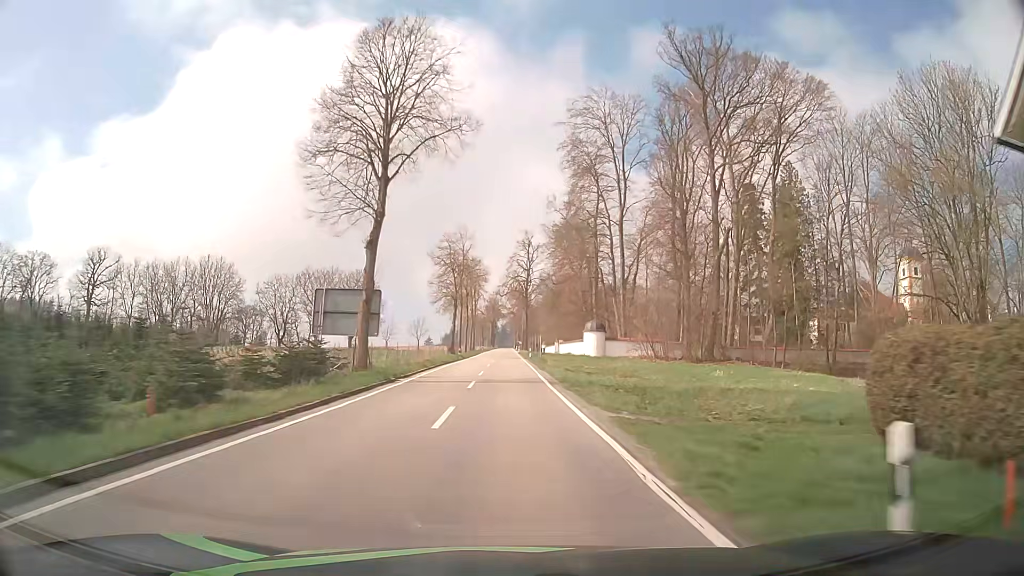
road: tertiary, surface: asphalt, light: Day
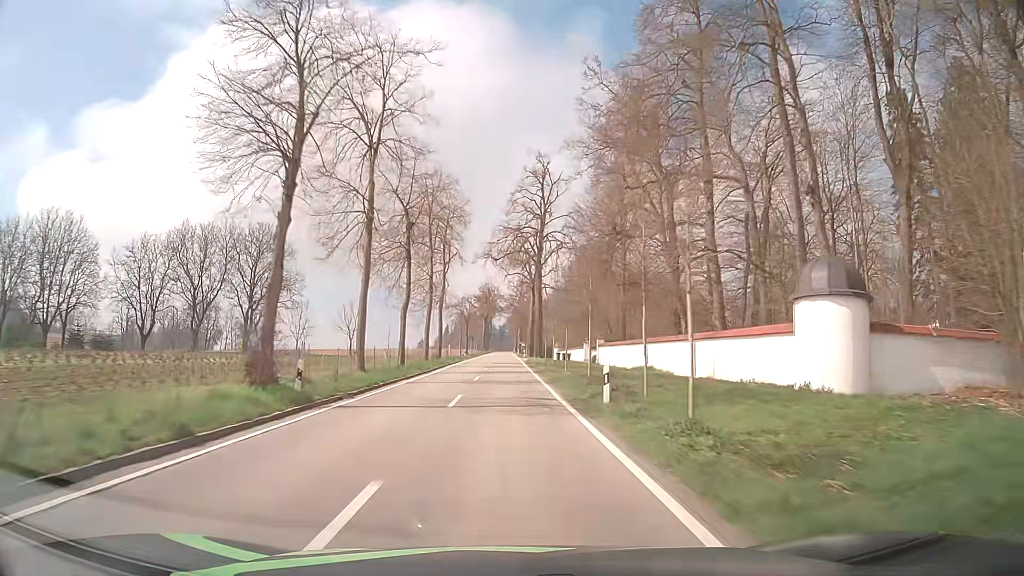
(+0.3, +52.5) m; 0°
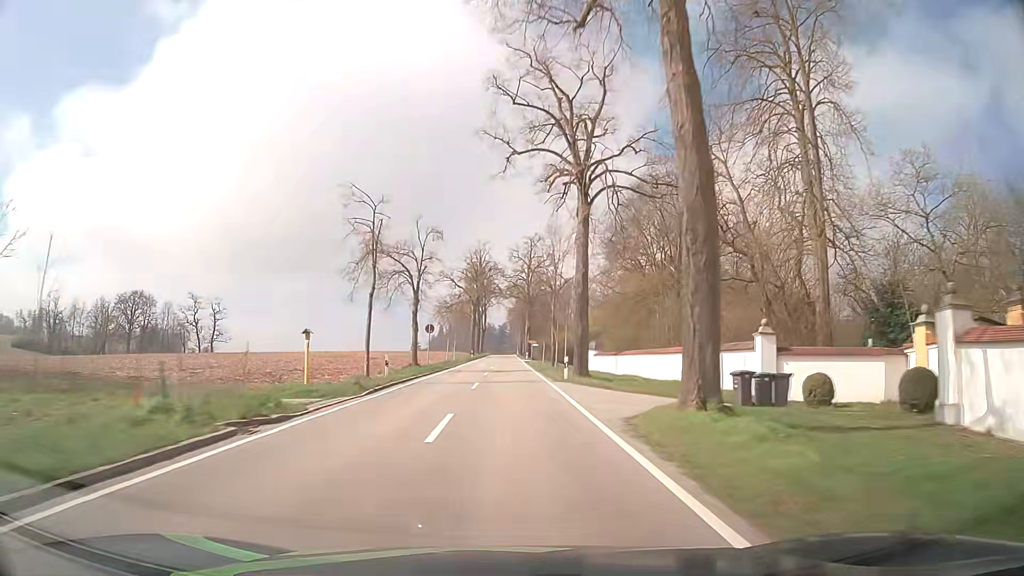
(+0.1, +55.6) m; 0°
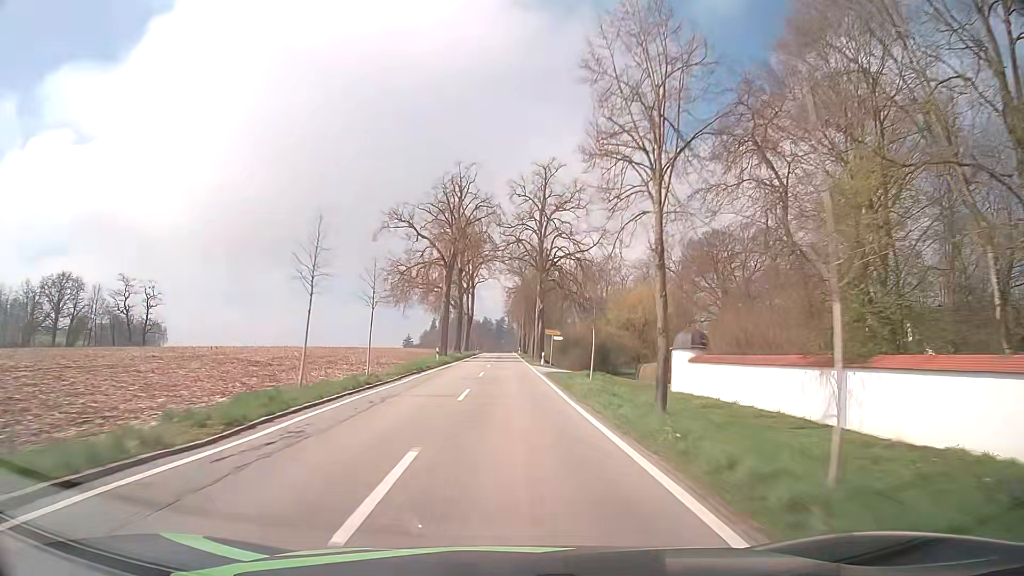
(+0.1, +43.0) m; 0°
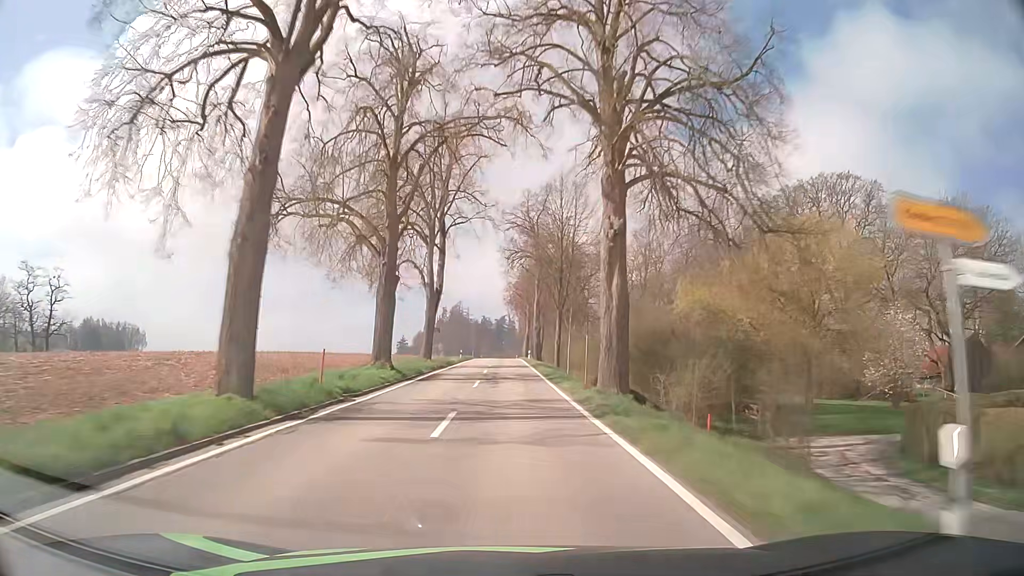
(-0.1, +43.8) m; 0°
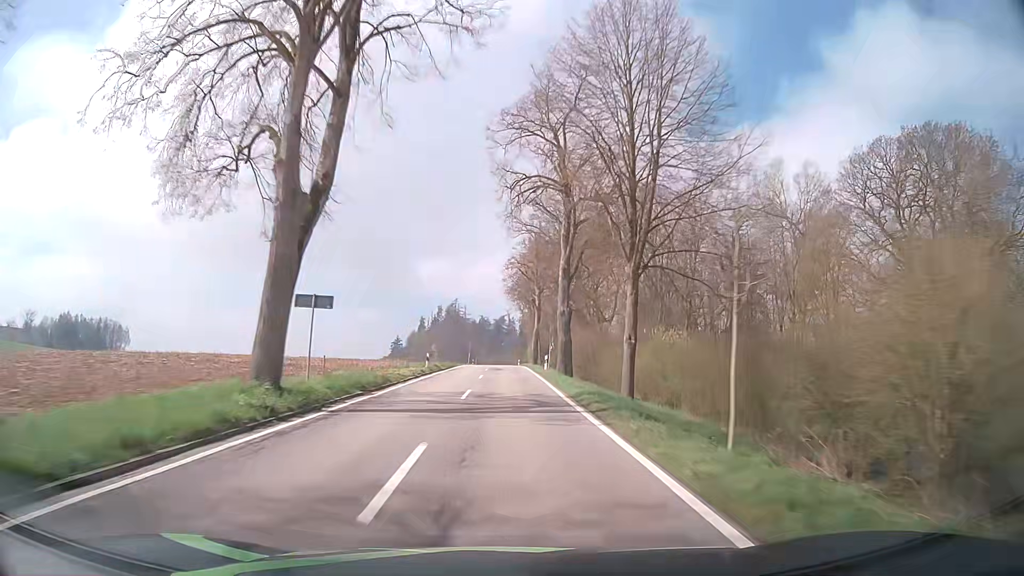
(0.0, +29.6) m; 0°
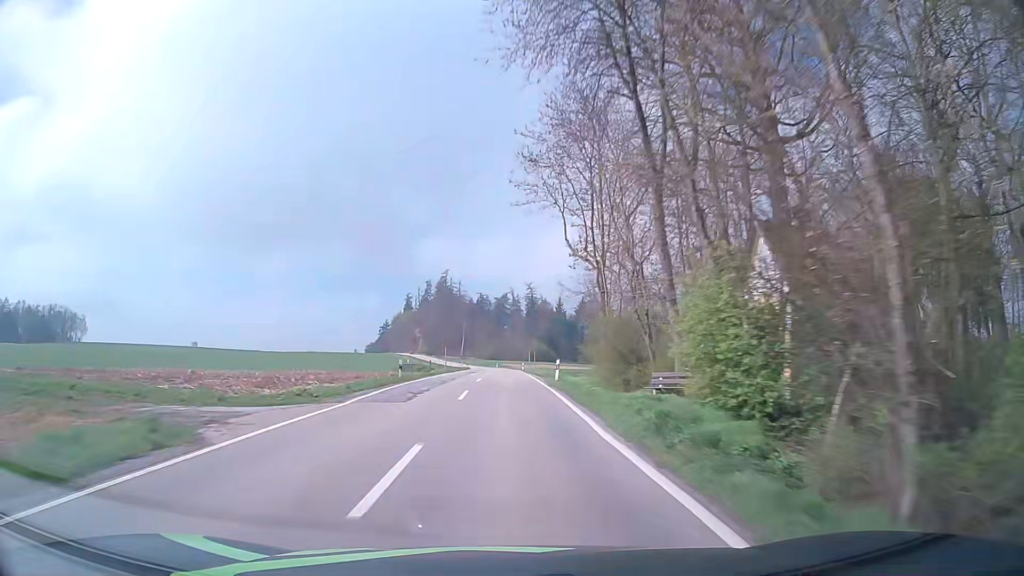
(-0.1, +74.8) m; -1°
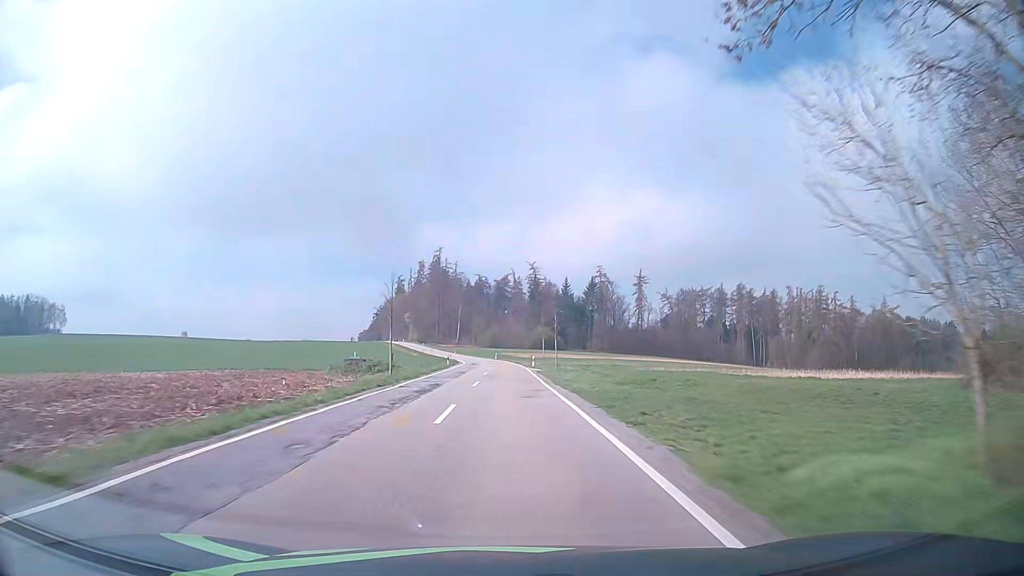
(+0.1, +30.4) m; 0°
(0, +10) (0, +20) (0, +30) (0, +40) (0, +50) (0, +60) (0, +70) (-1, +80) (-2, +90) (-3, +100) m
